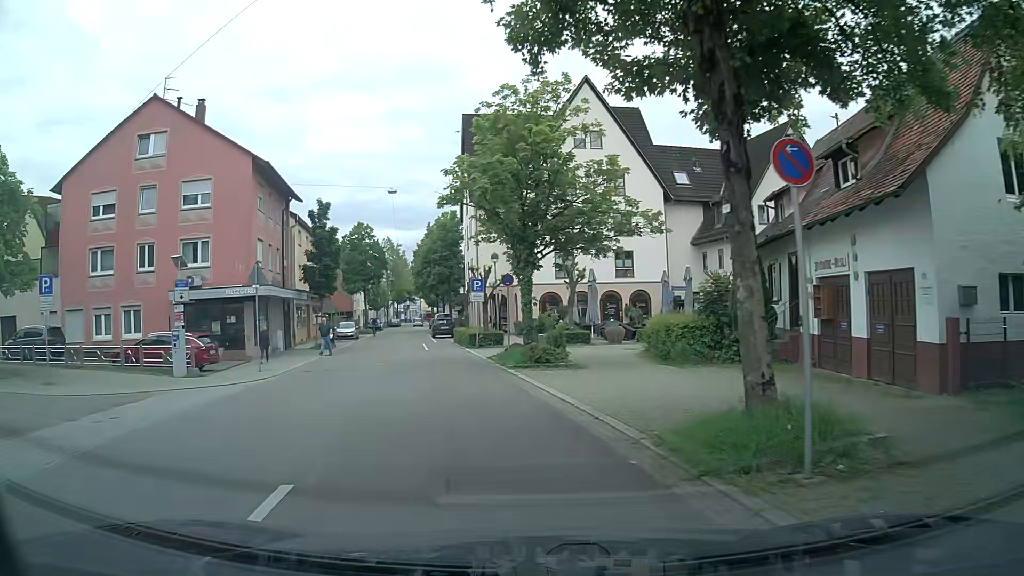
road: residential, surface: asphalt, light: Day
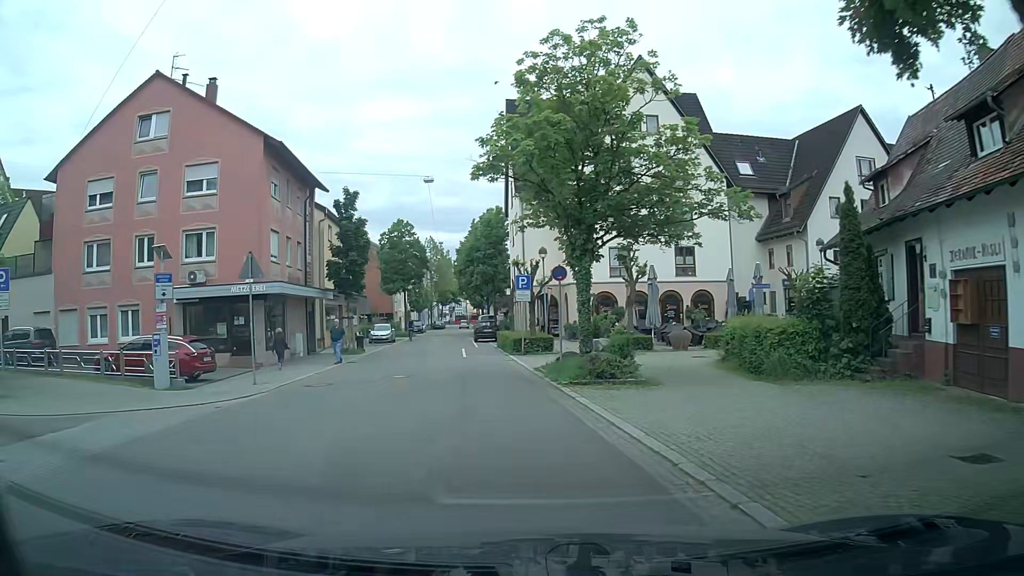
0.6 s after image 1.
(-0.2, +4.2) m; -4°
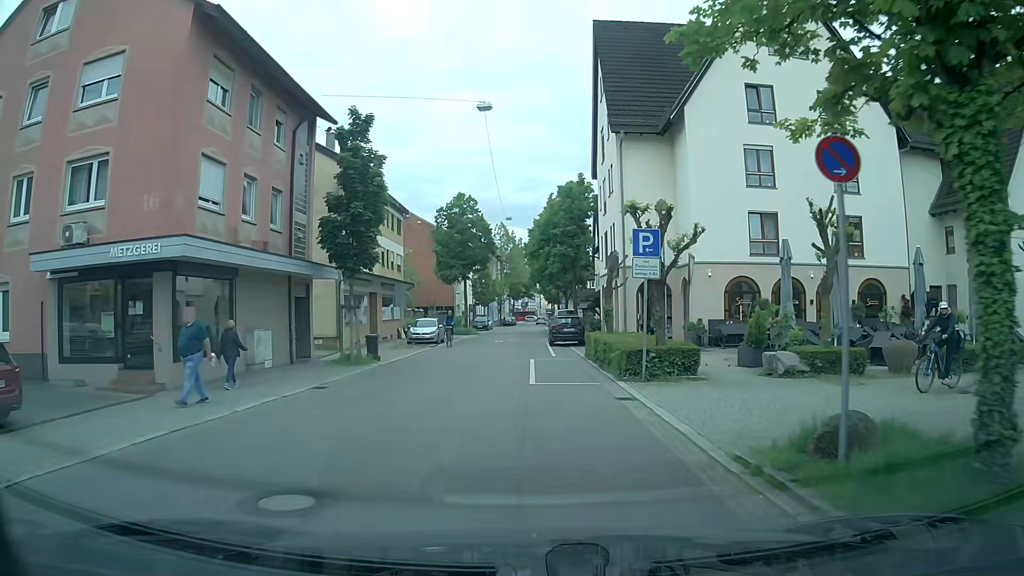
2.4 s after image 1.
(-1.1, +12.9) m; -8°
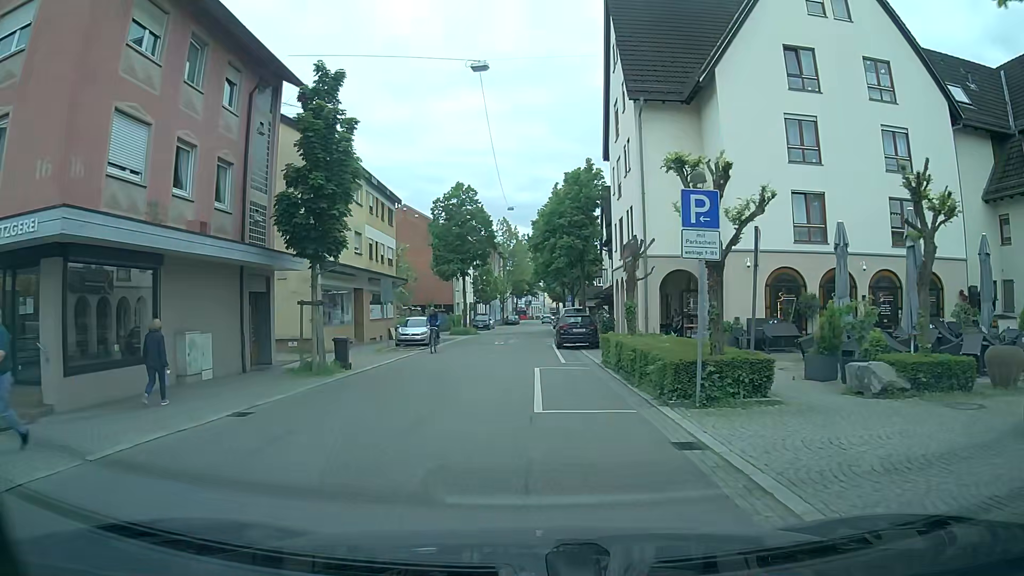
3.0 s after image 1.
(0.0, +4.4) m; +1°
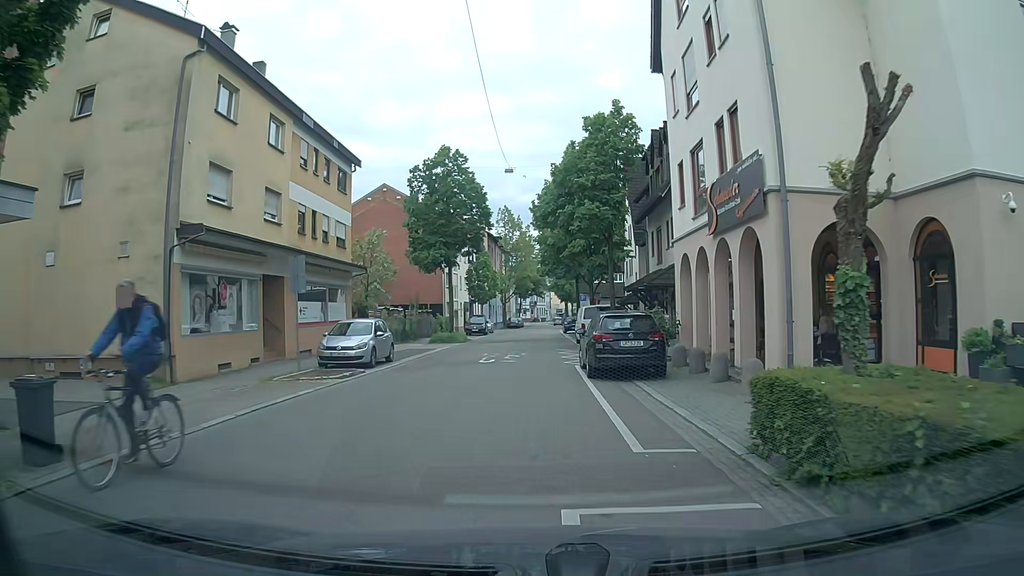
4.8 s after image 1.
(-0.1, +13.2) m; -1°
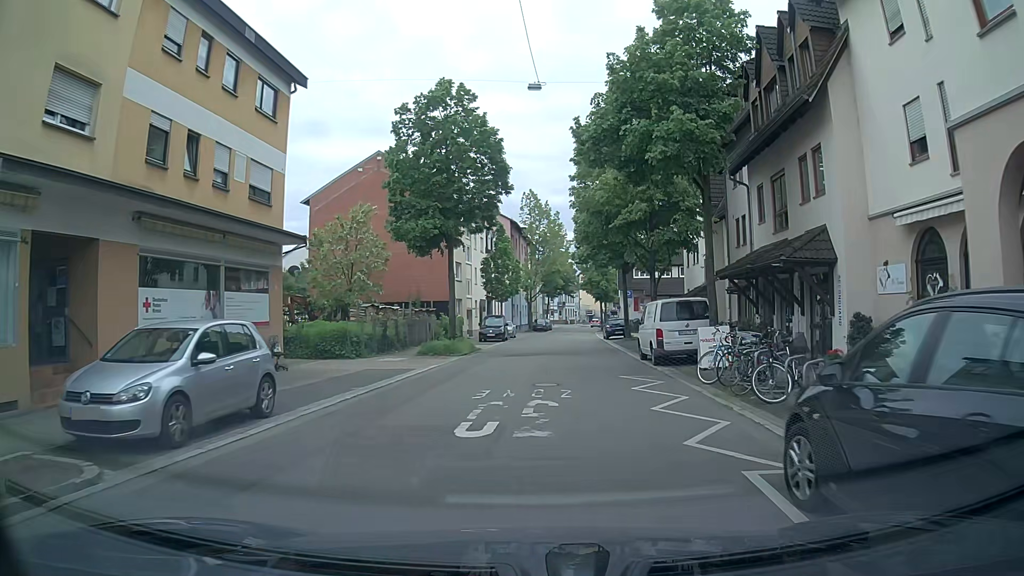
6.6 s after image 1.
(-0.2, +13.3) m; -2°
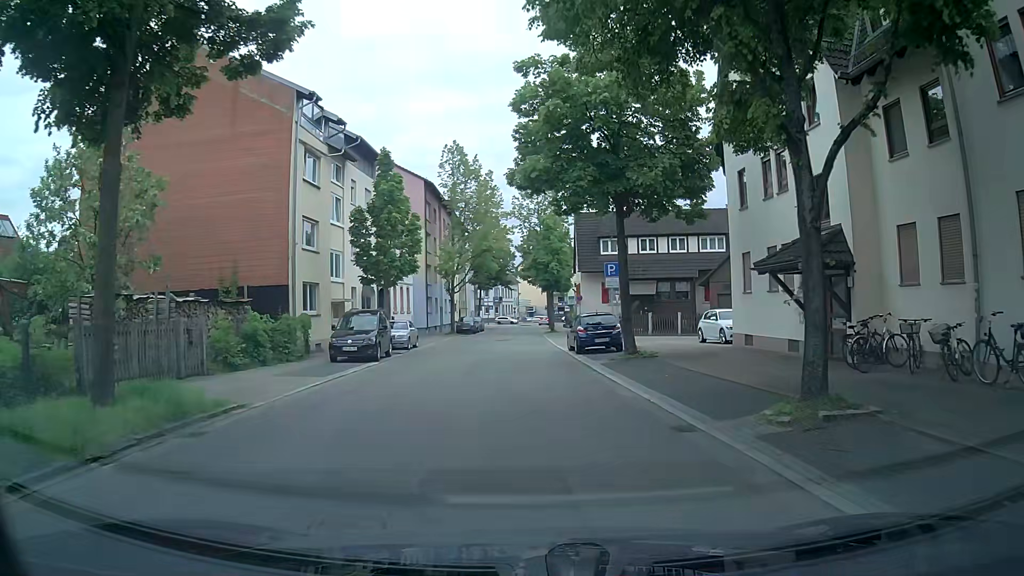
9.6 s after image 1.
(+1.2, +22.7) m; +6°
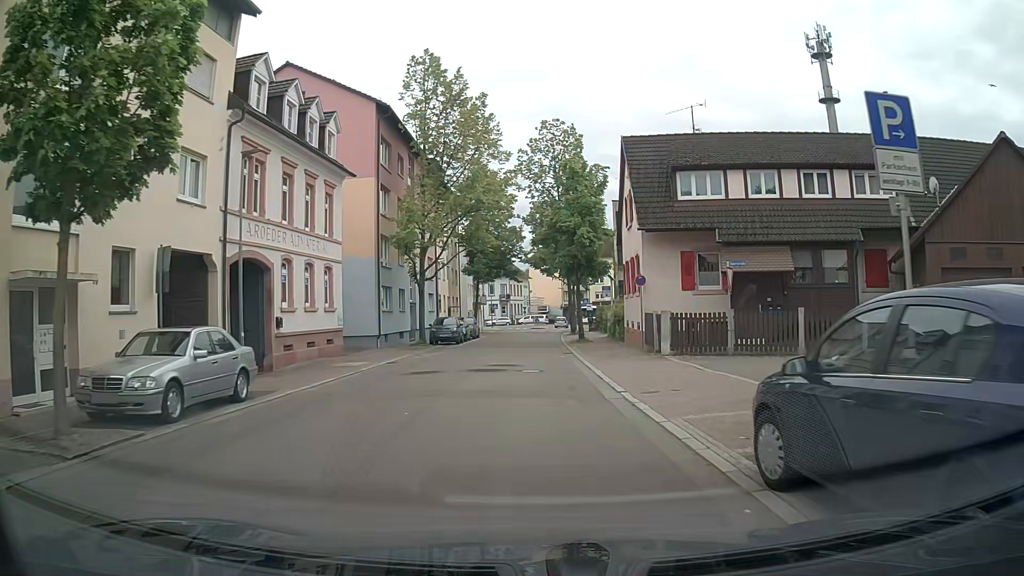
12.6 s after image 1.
(-0.4, +22.1) m; 0°
(0, +10) (0, +20) (0, +30) (0, +40) (0, +50) (0, +60) (0, +70) (+1, +80) (+1, +90) (+3, +100) m
